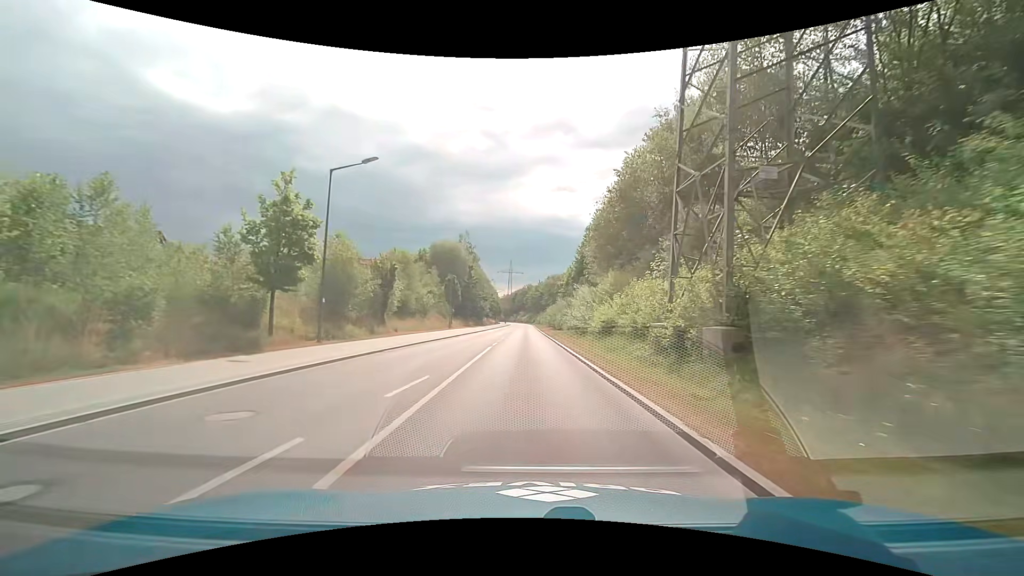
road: tertiary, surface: asphalt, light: Day
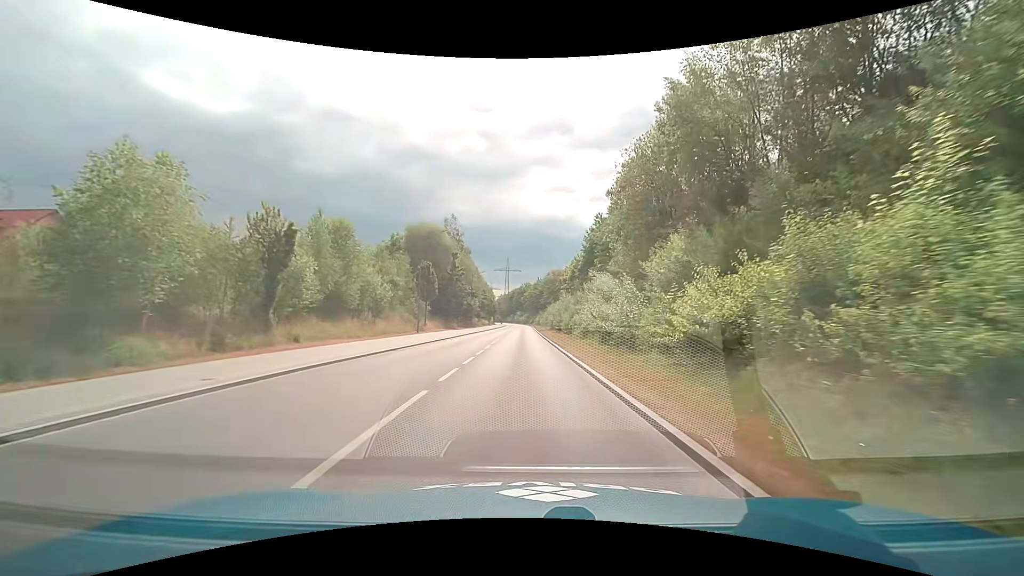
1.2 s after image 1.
(+0.2, +15.6) m; 0°
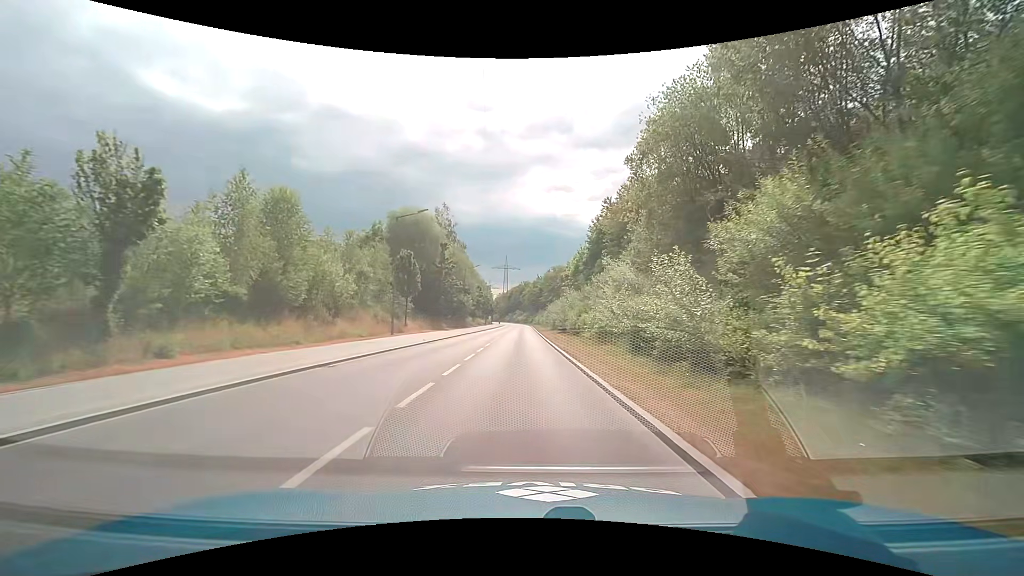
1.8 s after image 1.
(+0.1, +7.7) m; +1°
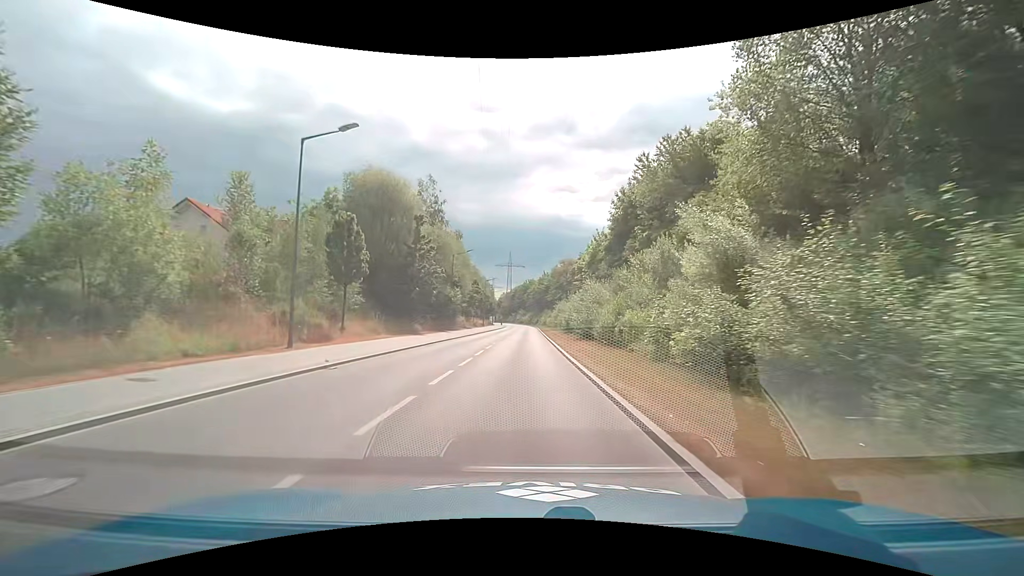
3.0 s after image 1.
(-0.2, +15.4) m; -1°
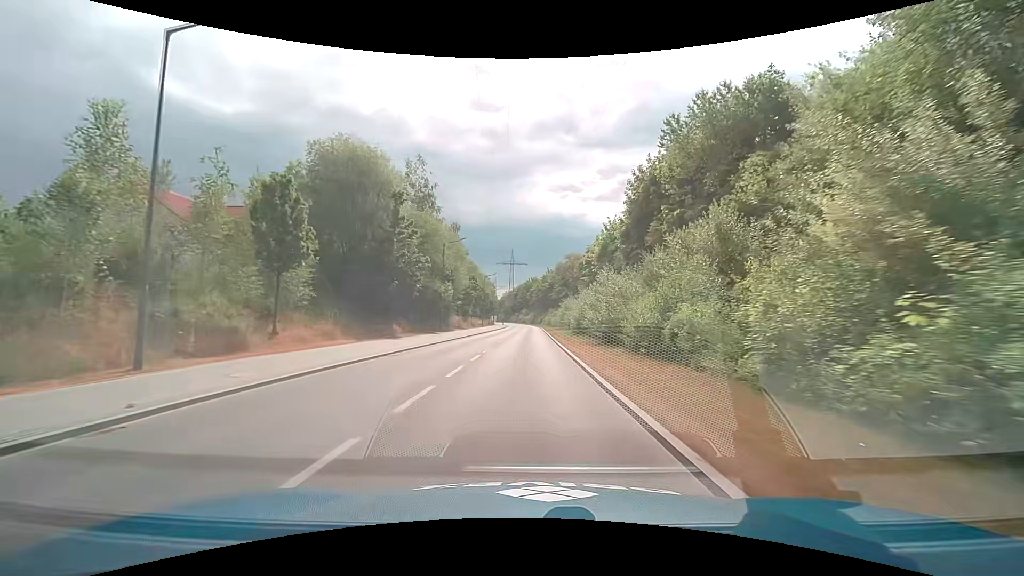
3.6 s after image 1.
(0.0, +7.7) m; 0°
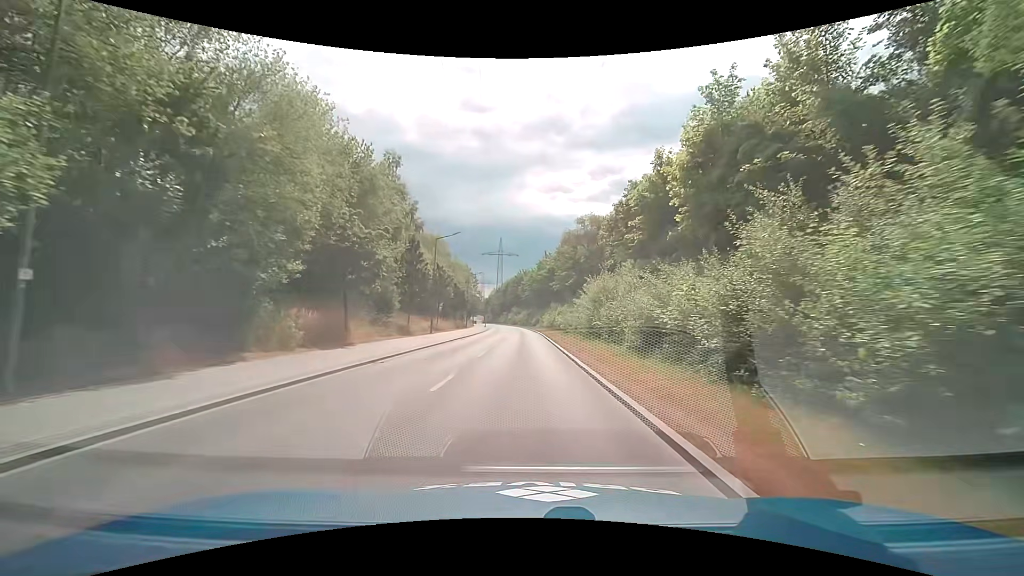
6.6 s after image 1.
(+0.2, +38.2) m; +1°
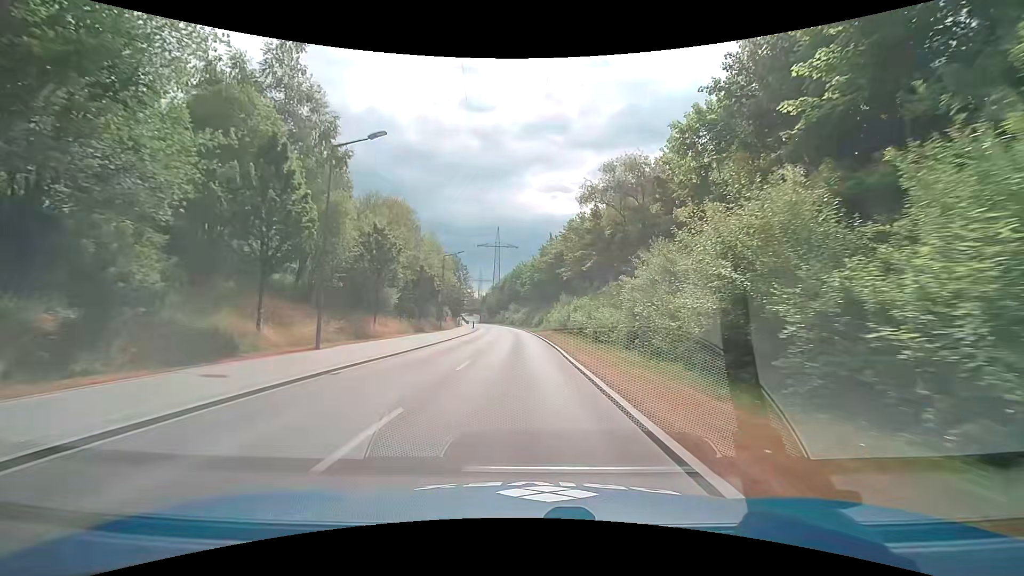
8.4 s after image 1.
(0.0, +23.1) m; 0°
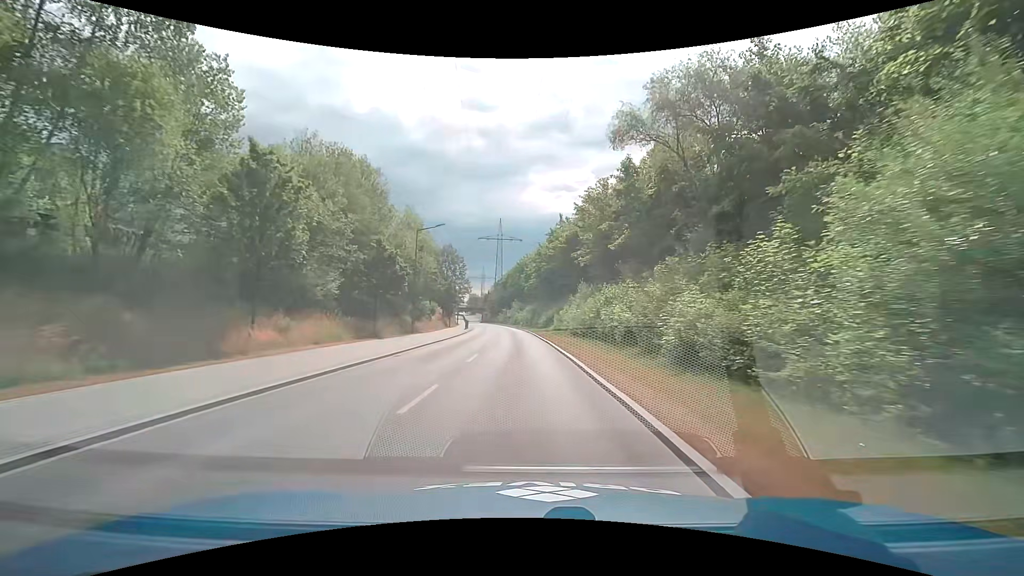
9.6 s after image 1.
(-0.1, +15.4) m; 0°
(0, +10) (0, +20) (0, +30) (-1, +40) (-1, +50) (-2, +60) (-3, +70) (-4, +80) (-5, +90) (-6, +100) m
